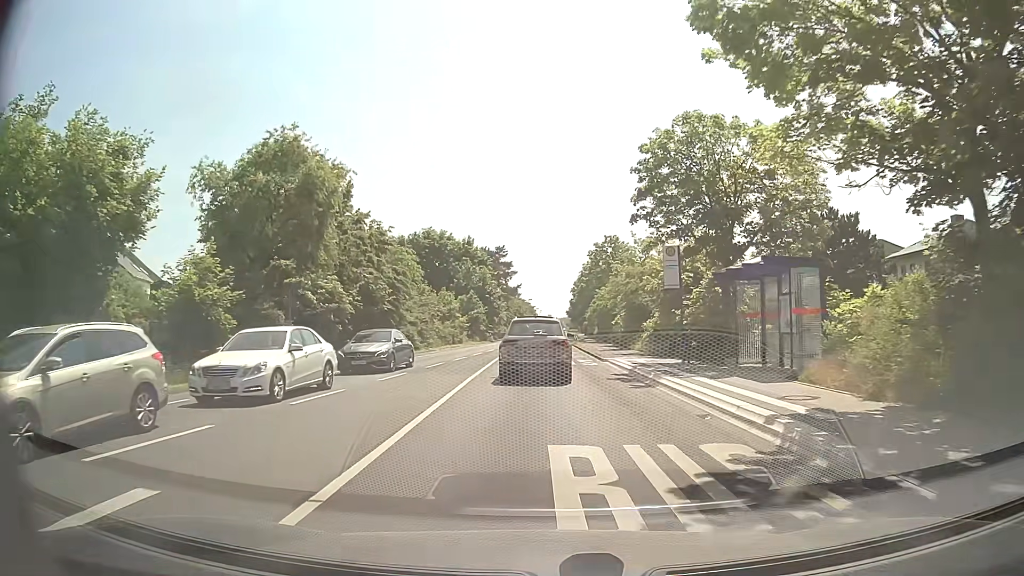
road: secondary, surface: asphalt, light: Day
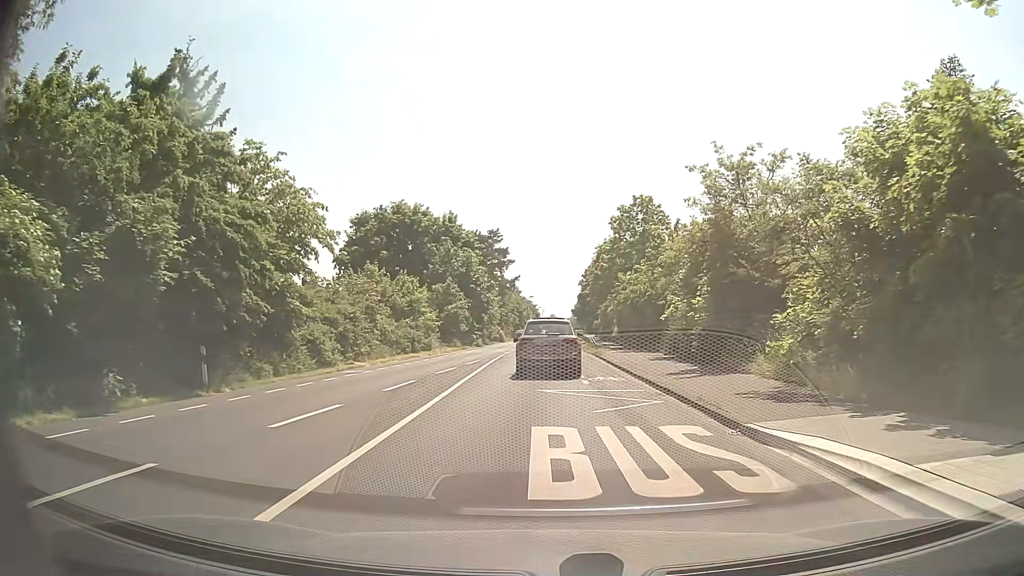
(-0.1, +20.7) m; -1°
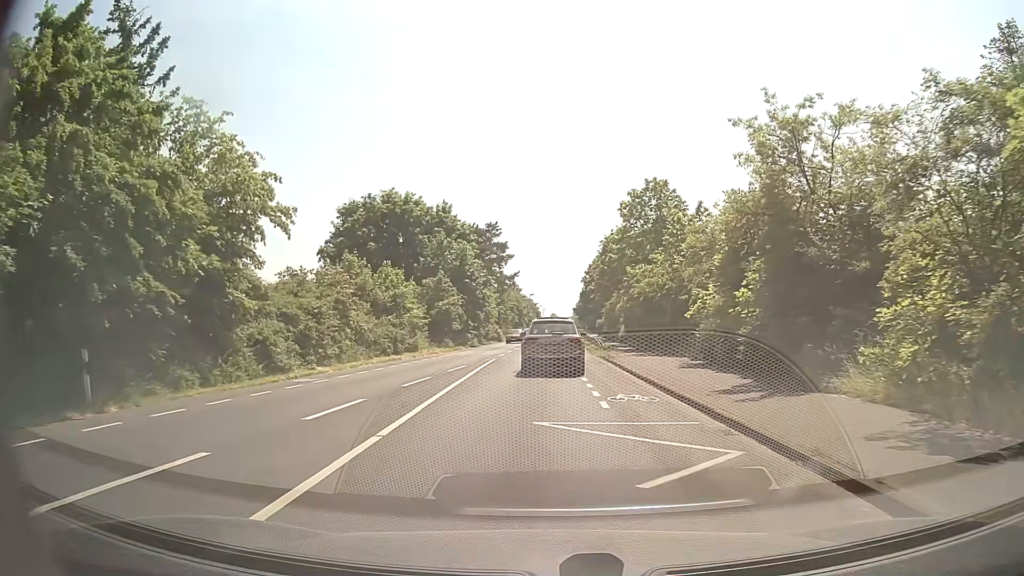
(0.0, +5.3) m; 0°
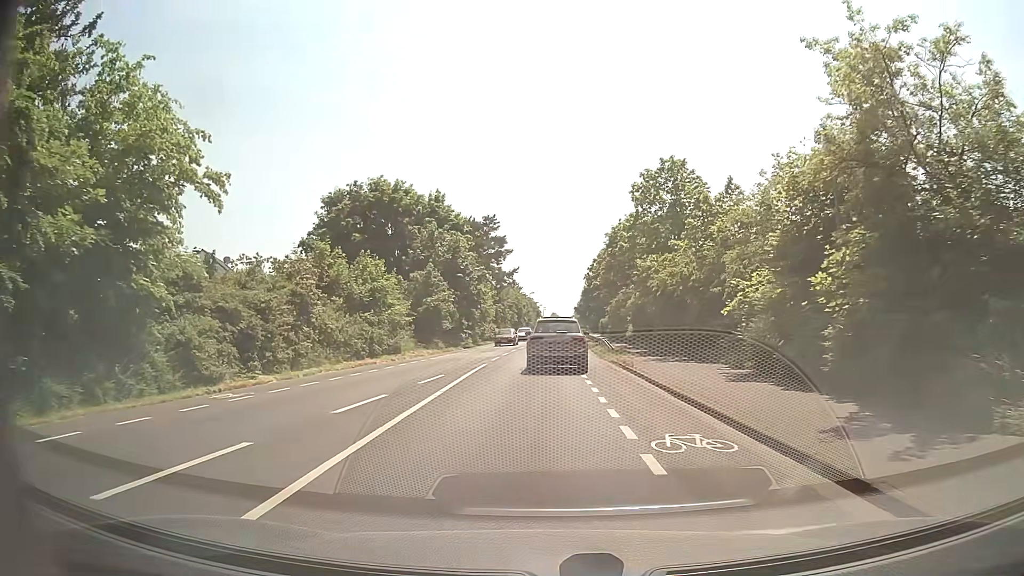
(0.0, +5.4) m; 0°
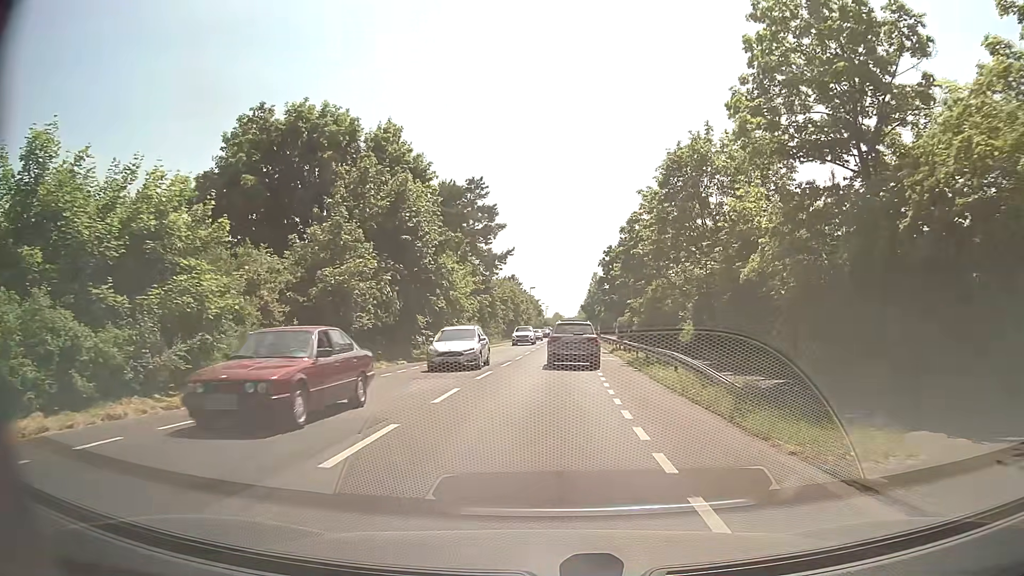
(0.0, +22.2) m; 0°
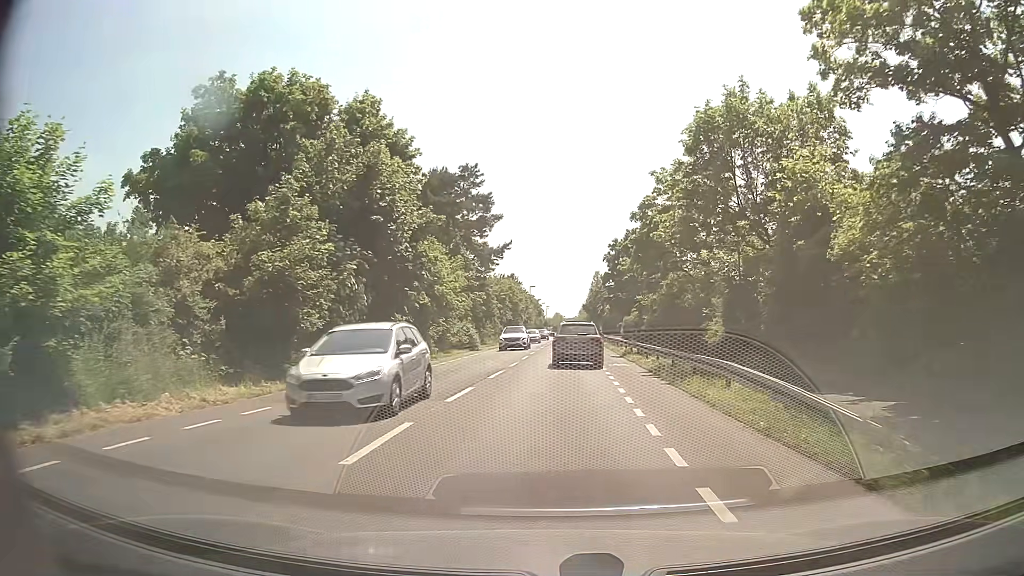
(0.0, +5.7) m; +1°
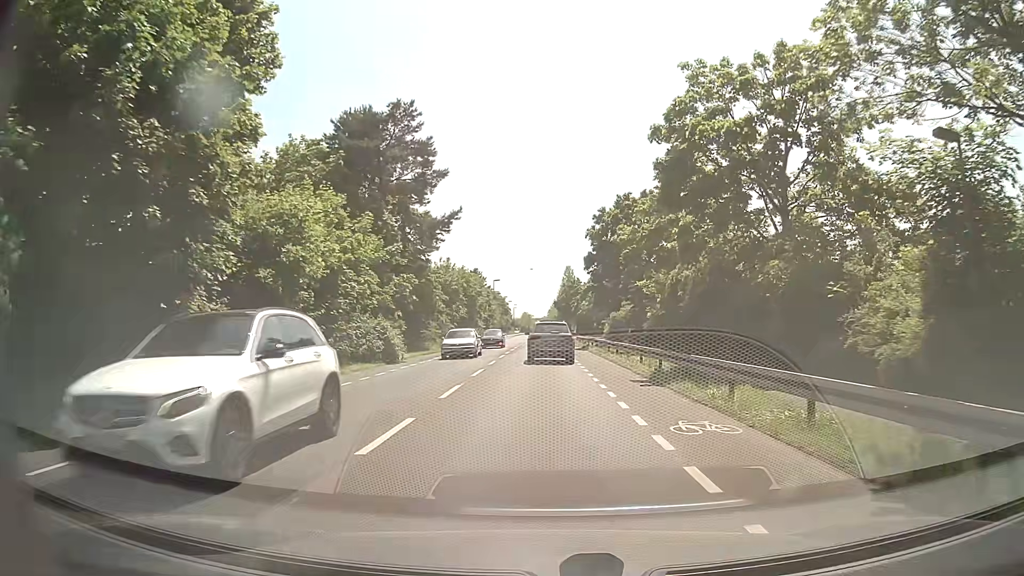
(+0.2, +17.6) m; +2°
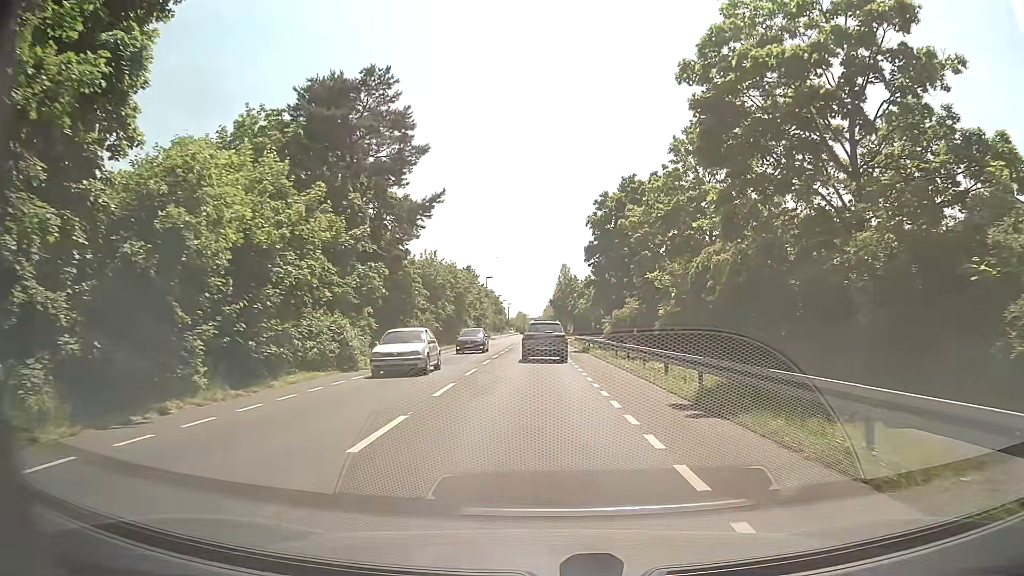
(0.0, +6.0) m; +1°
(0, +10) (0, +20) (0, +30) (-1, +40) (-1, +50) (-1, +60) (-1, +70) (-1, +80) (-1, +90) (-2, +100) m
